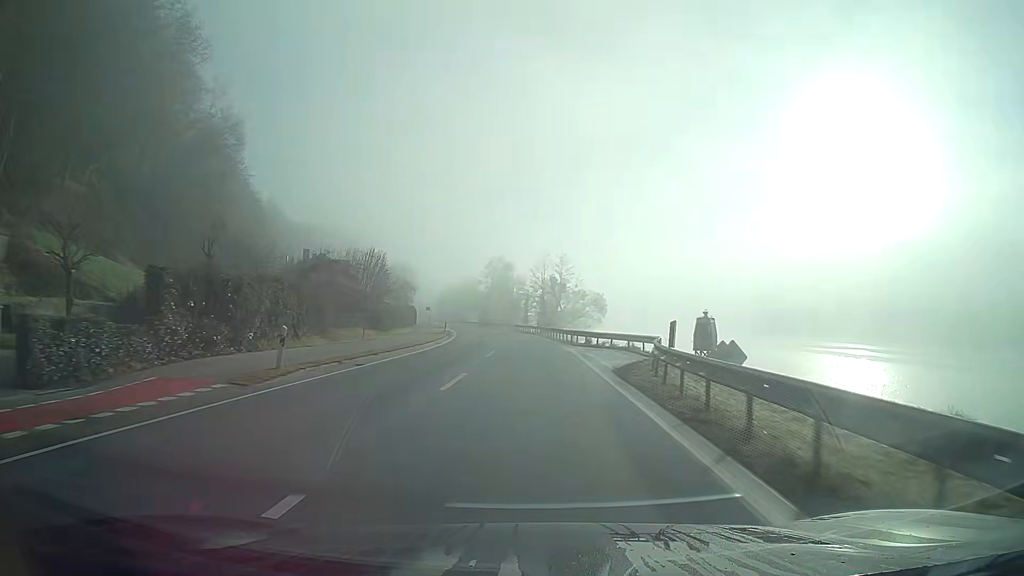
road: primary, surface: asphalt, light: Day
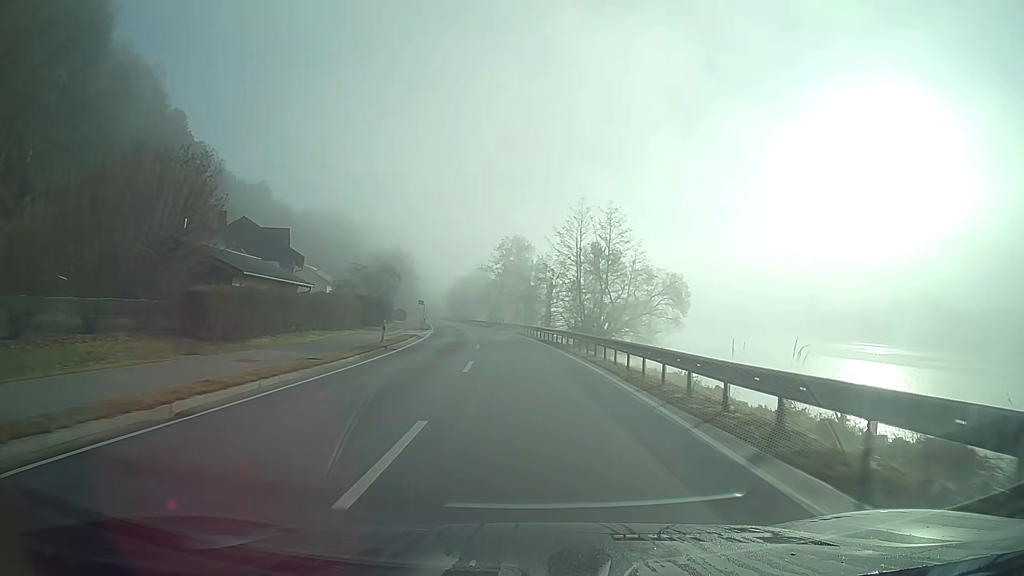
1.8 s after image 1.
(-0.5, +32.2) m; -2°
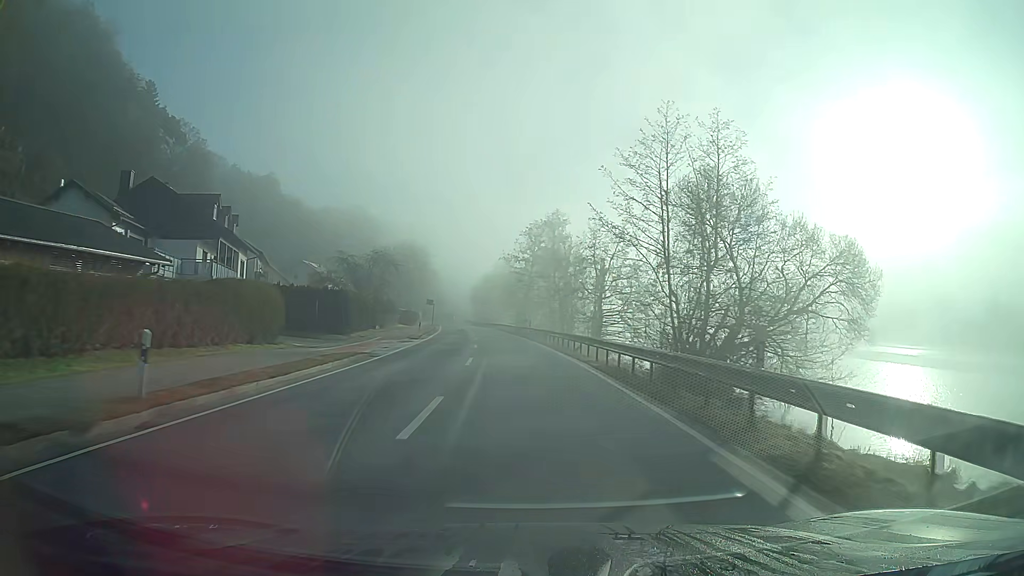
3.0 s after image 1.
(-0.5, +21.5) m; -3°
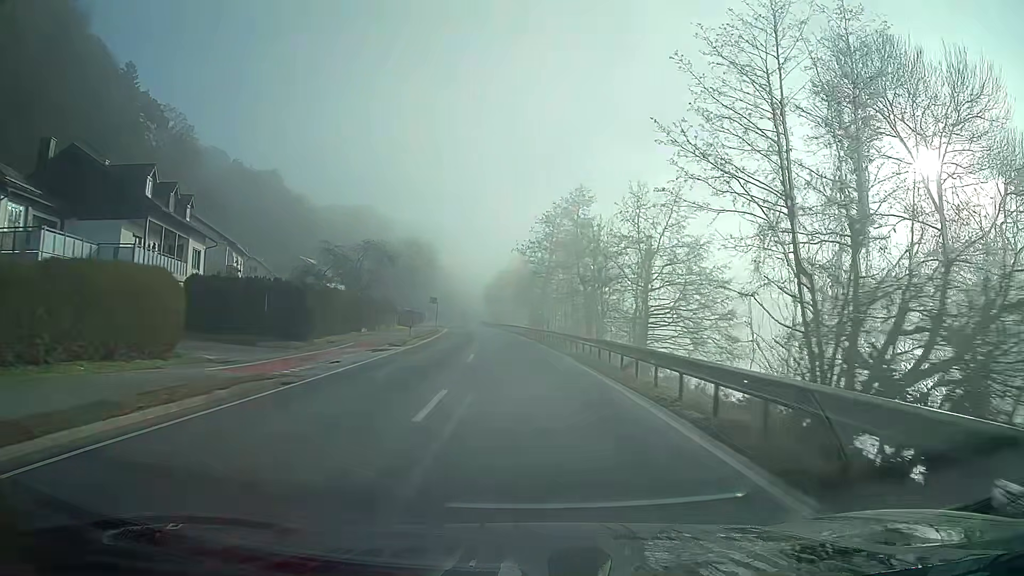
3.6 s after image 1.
(-0.1, +10.7) m; -1°
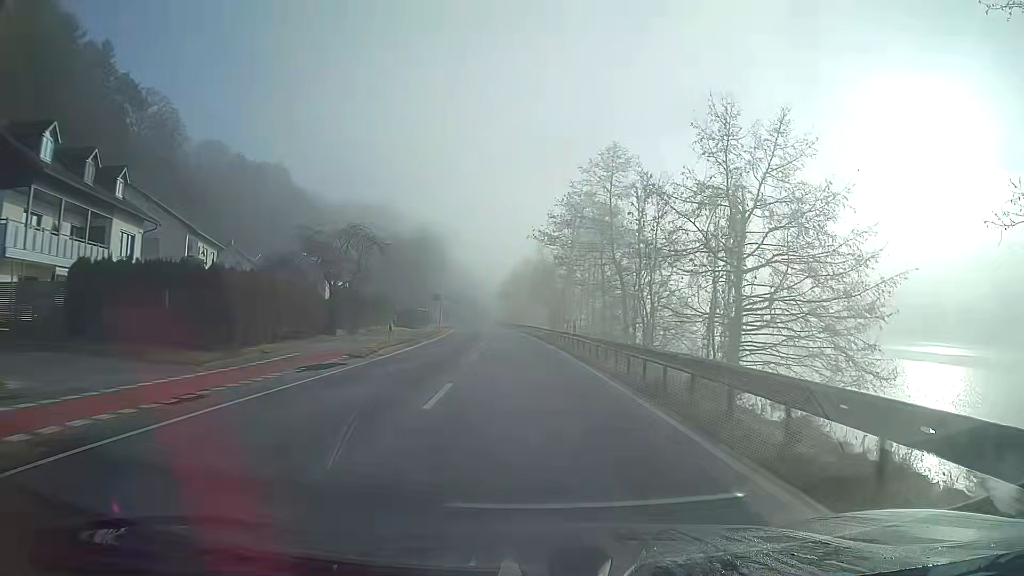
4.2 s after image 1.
(-0.1, +10.7) m; -1°
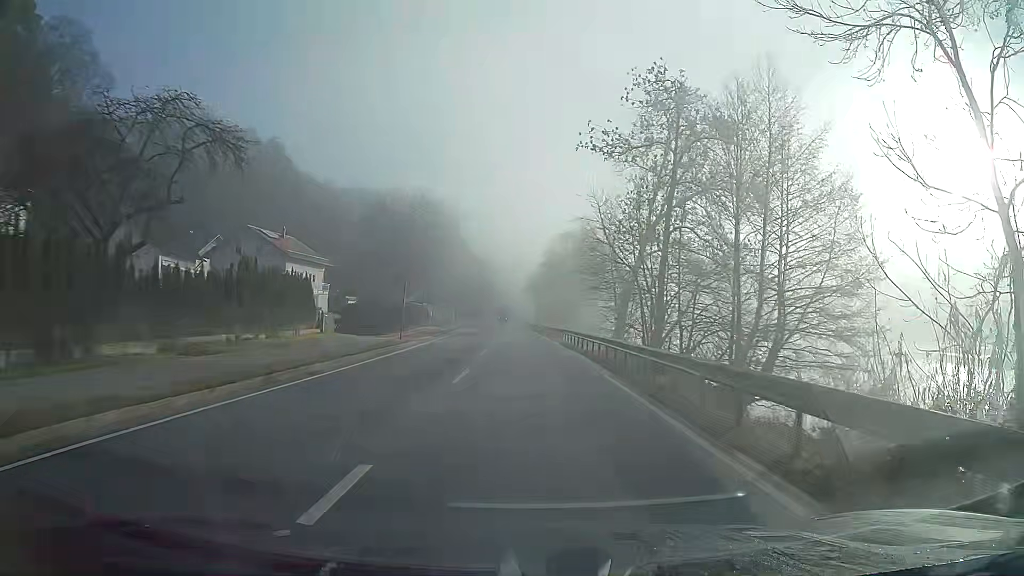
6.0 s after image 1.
(-0.9, +32.2) m; -3°
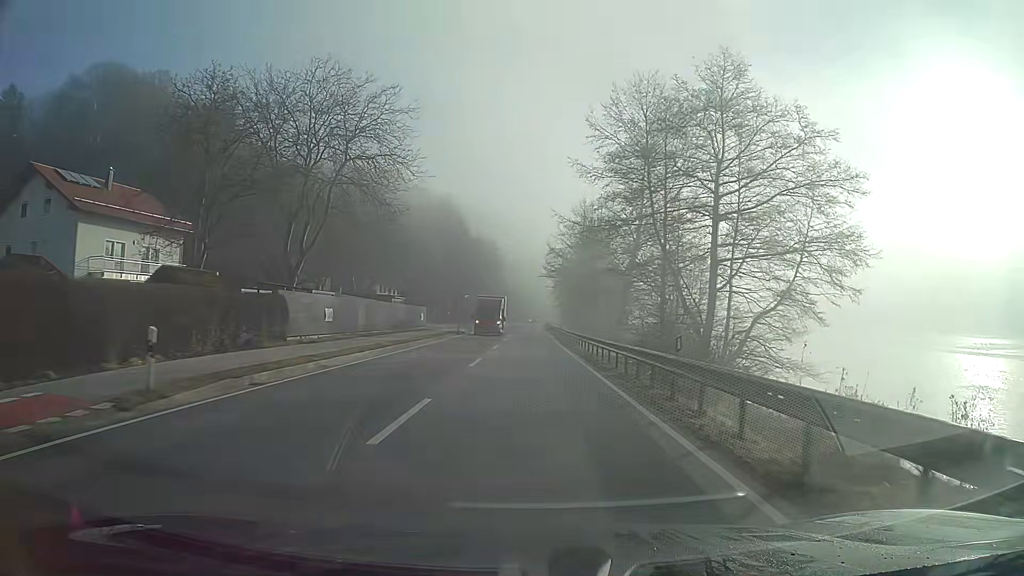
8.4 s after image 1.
(-0.6, +43.0) m; -1°
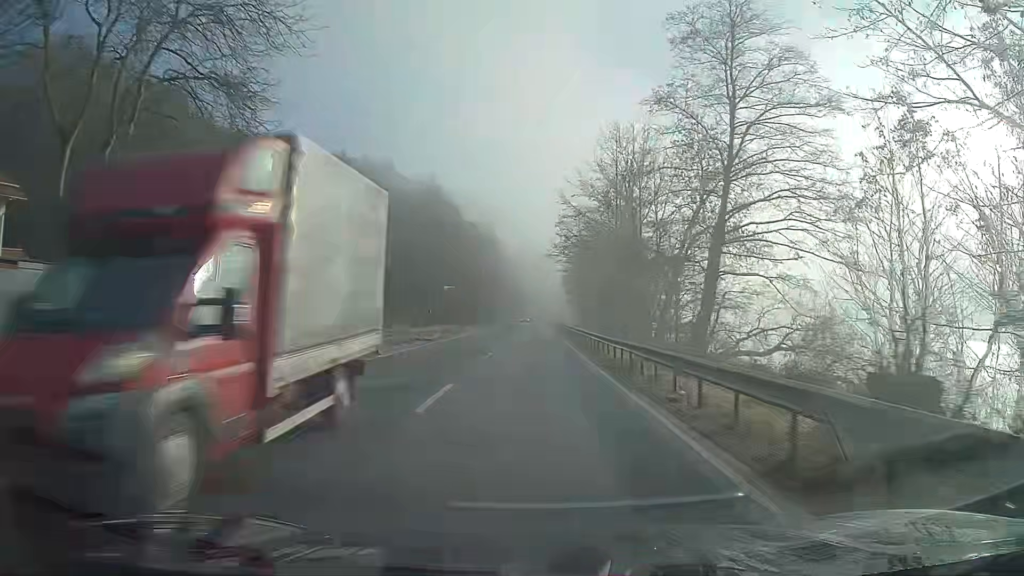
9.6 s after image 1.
(-0.1, +21.5) m; 0°
